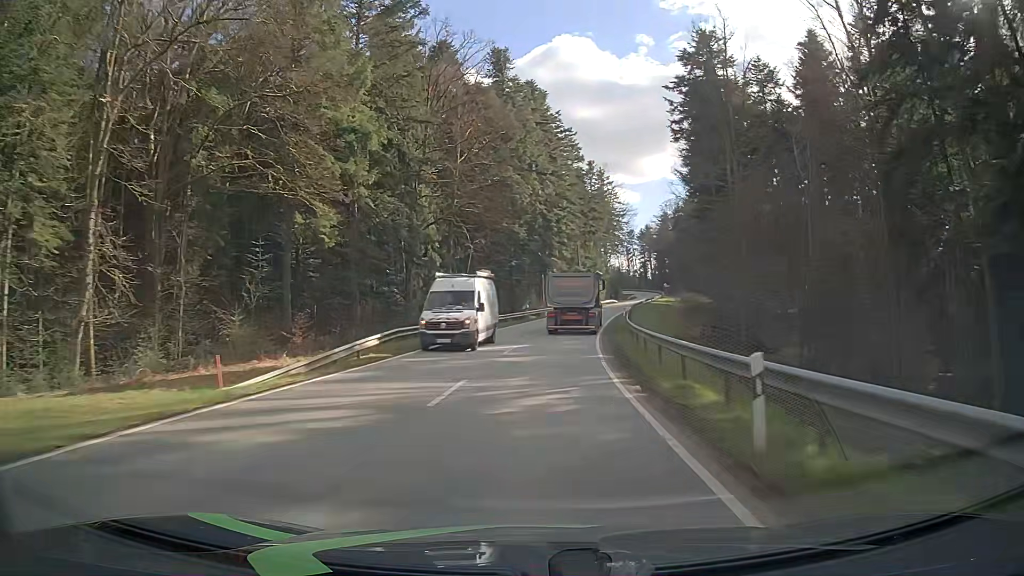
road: tertiary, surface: asphalt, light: Day
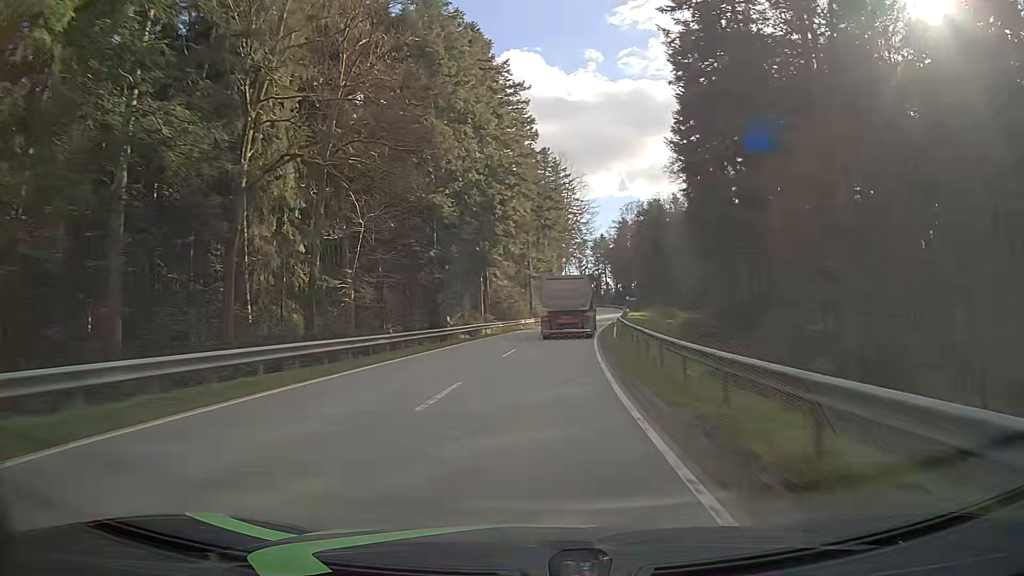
(+1.1, +24.4) m; +4°
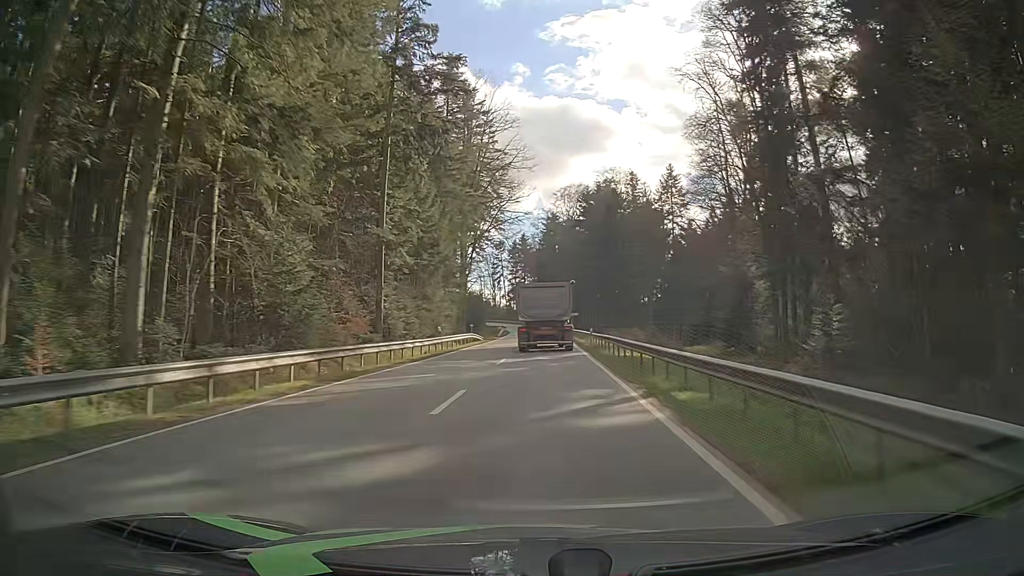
(+3.6, +47.8) m; +6°
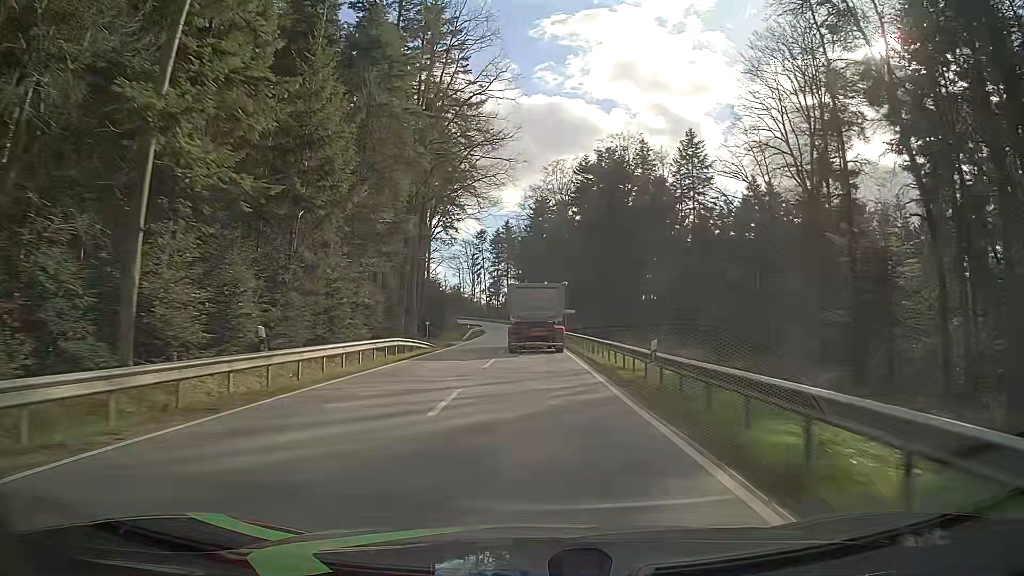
(+1.0, +22.9) m; +3°
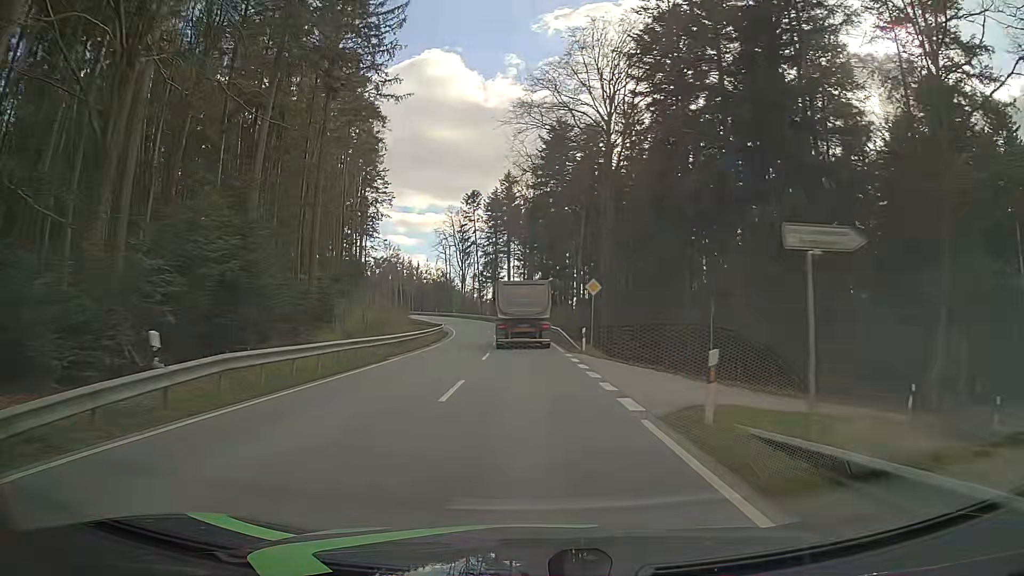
(+0.4, +55.2) m; 0°
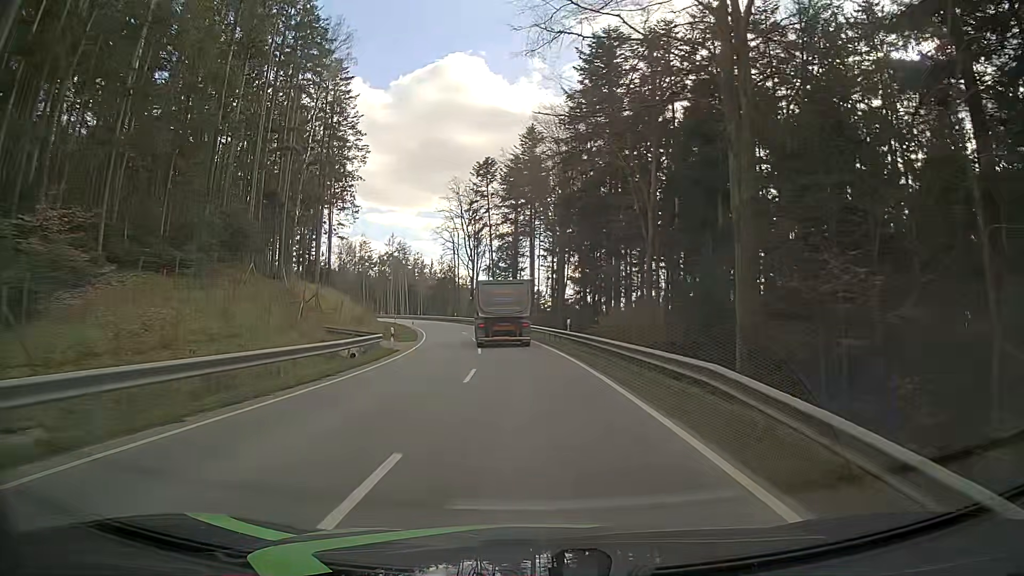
(-0.6, +32.6) m; -3°
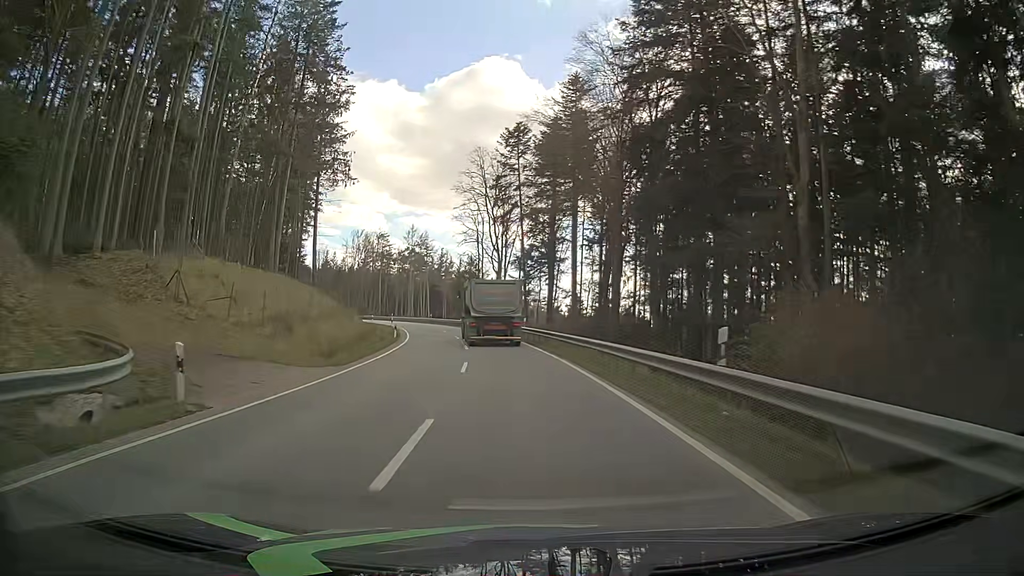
(-0.3, +21.6) m; -2°
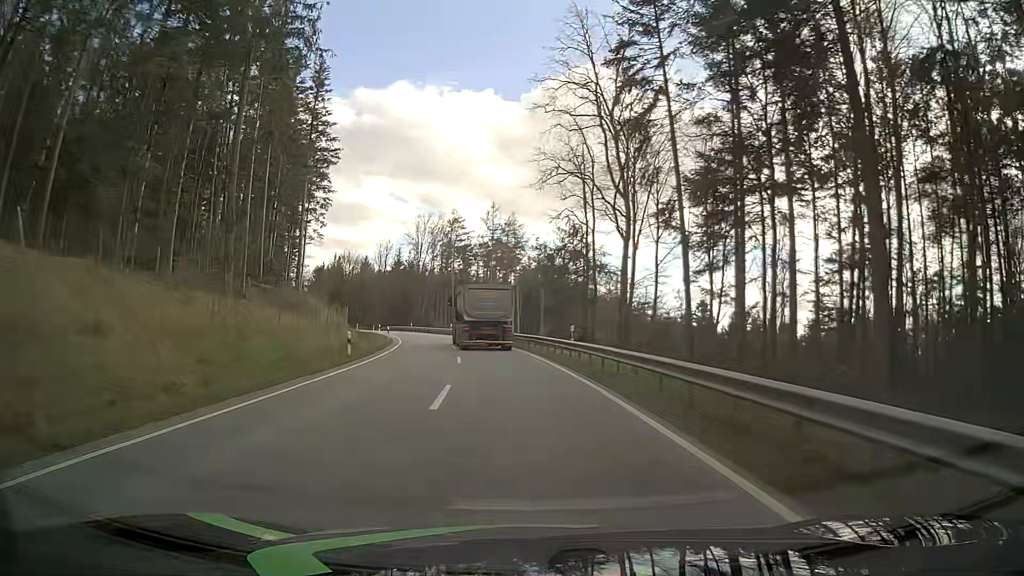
(-3.3, +42.9) m; -9°
(0, +10) (-1, +20) (-2, +30) (-3, +40) (-5, +50) (-7, +59) (-10, +69) (-13, +79) (-16, +88) (-20, +97) m
